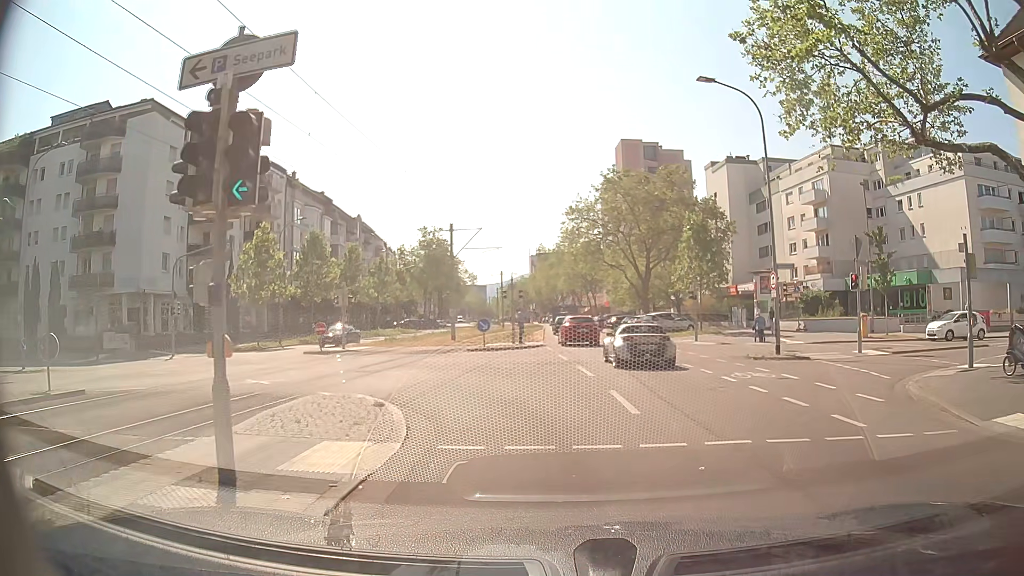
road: tertiary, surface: asphalt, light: Day
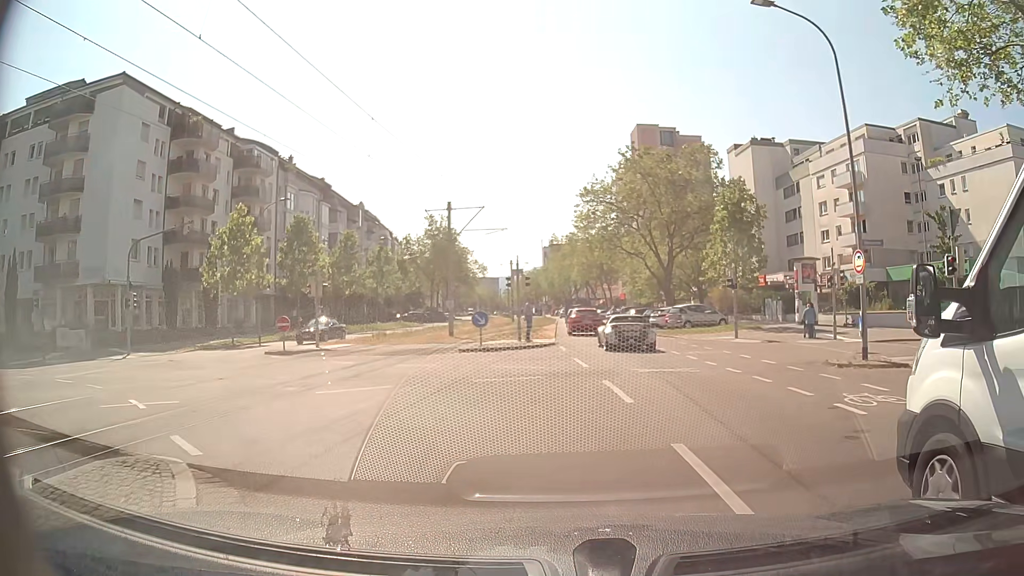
(0.0, +5.9) m; 0°
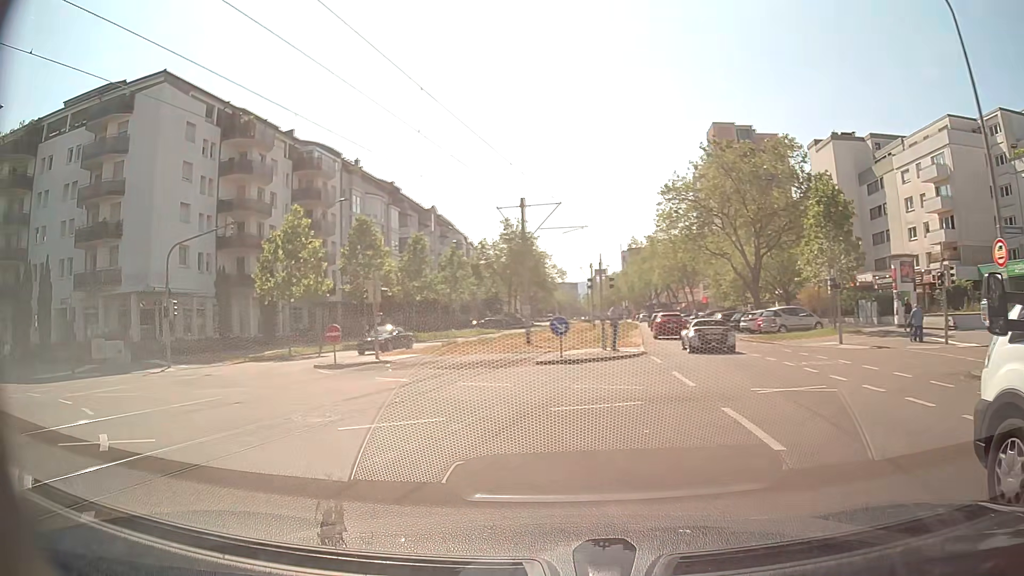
(-0.2, +3.2) m; -7°
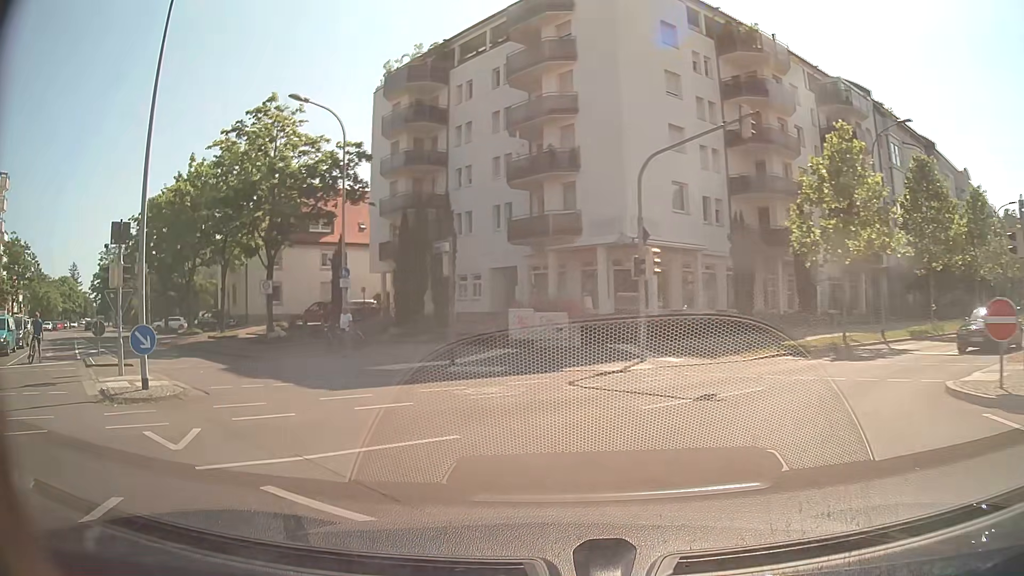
(-5.5, +12.2) m; -45°
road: residential
